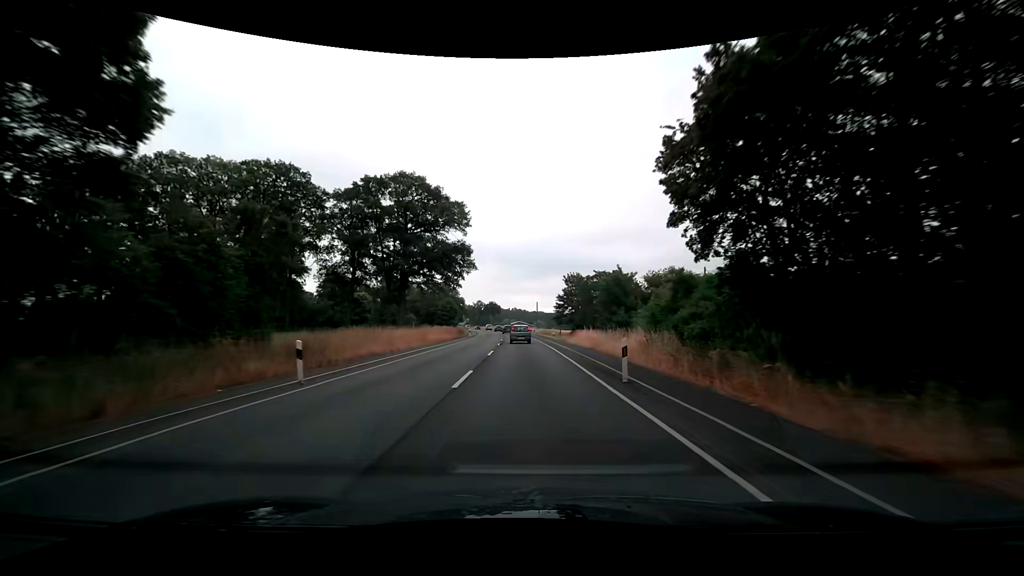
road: secondary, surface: asphalt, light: Day
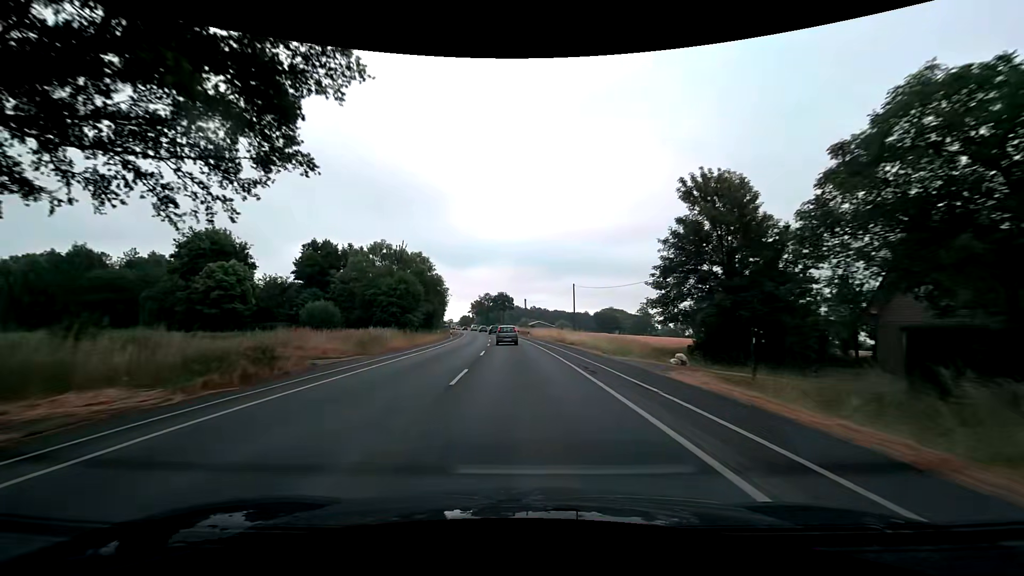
(-1.3, +60.1) m; -3°
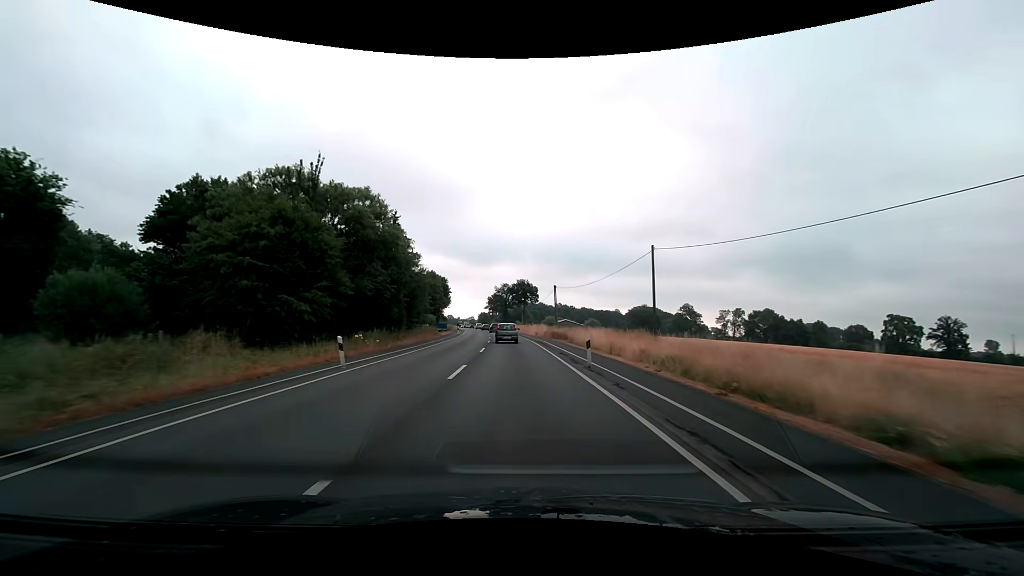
(-0.6, +35.3) m; -2°
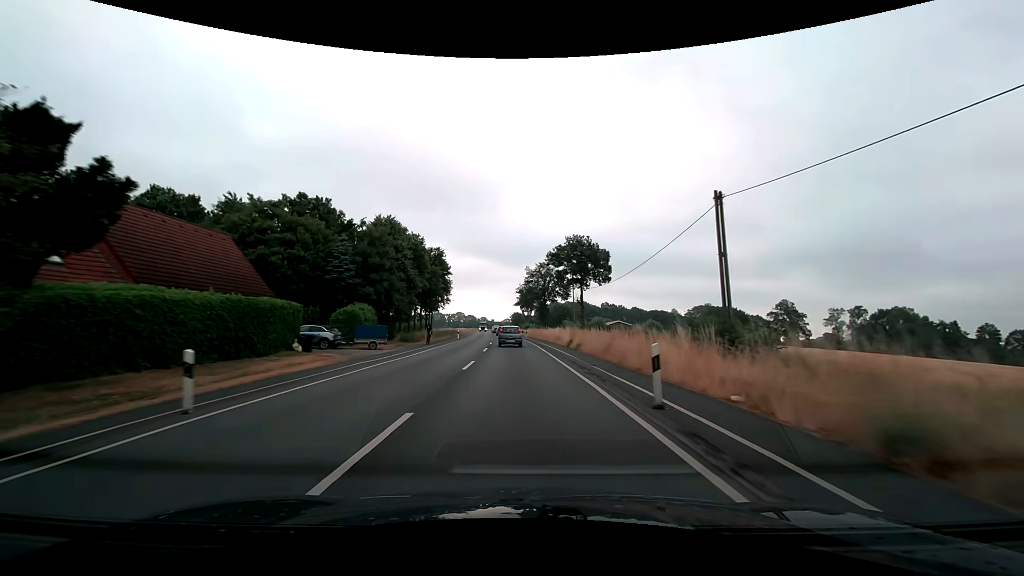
(-2.1, +57.1) m; -4°
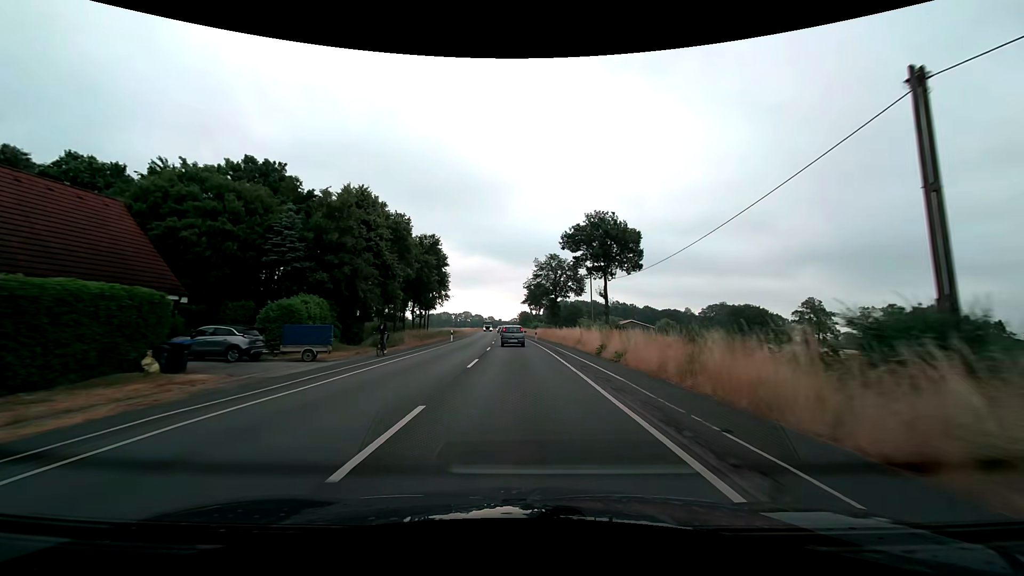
(-0.1, +11.2) m; -1°
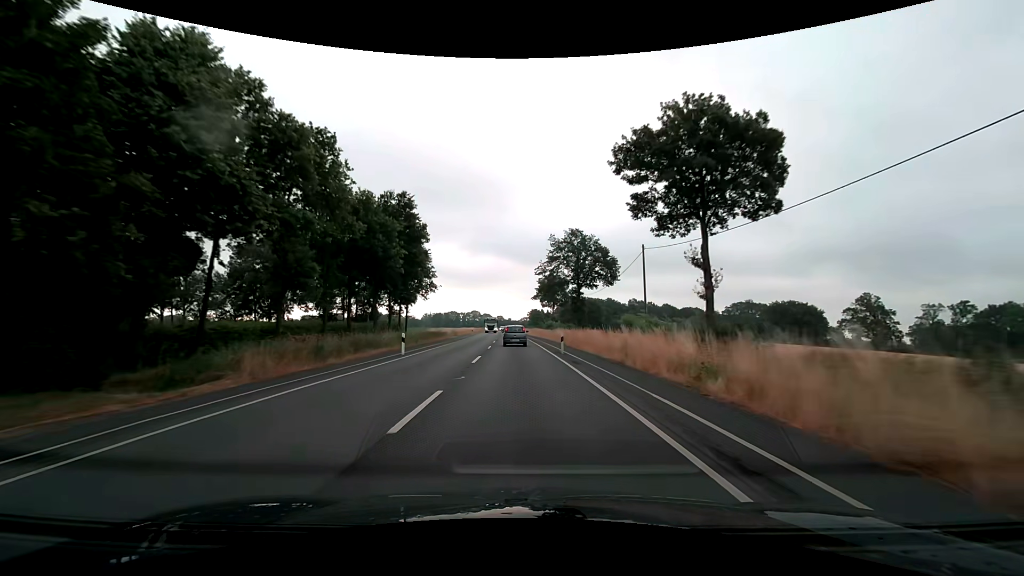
(-0.2, +22.3) m; -1°
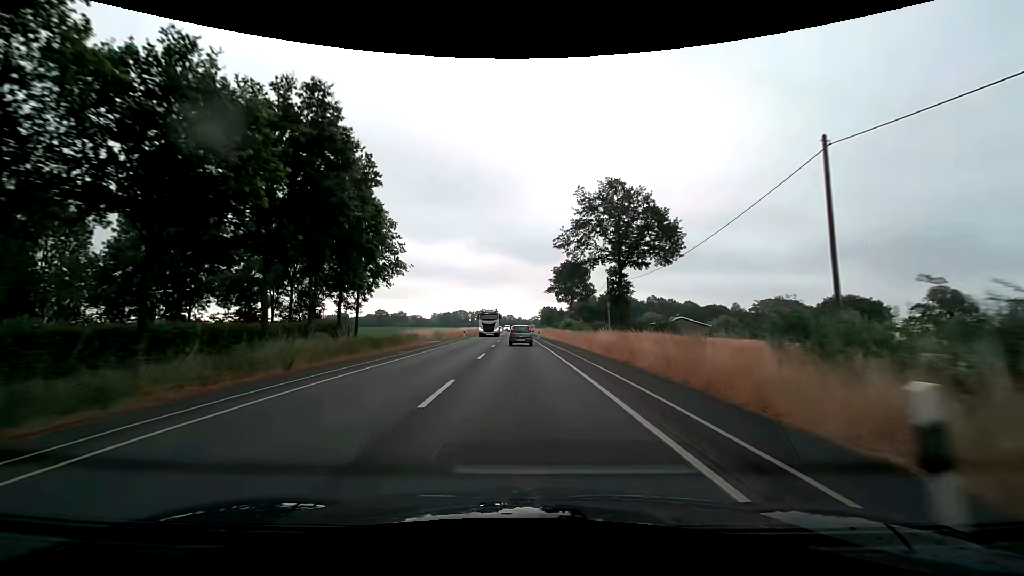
(-0.3, +22.2) m; -1°
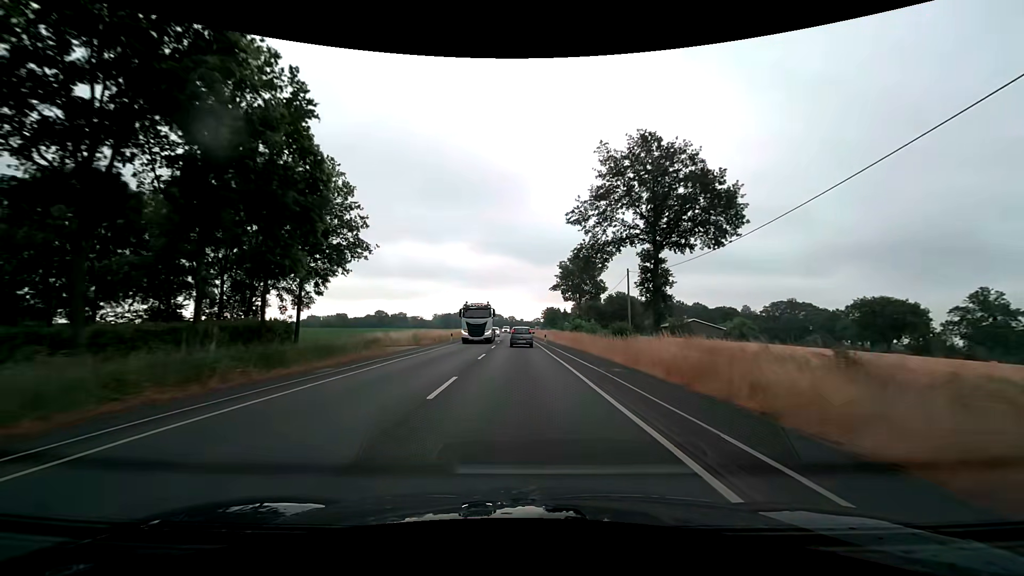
(-0.1, +11.1) m; 0°
(0, +10) (0, +20) (0, +30) (0, +40) (-1, +50) (-1, +60) (-1, +70) (-1, +80) (-1, +90) (-2, +100) m
